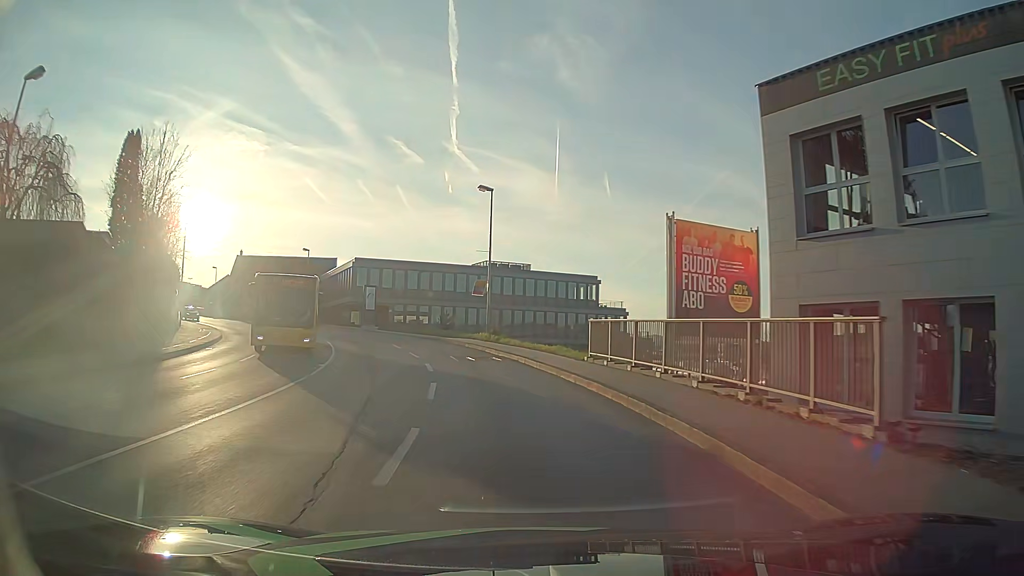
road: tertiary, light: Day
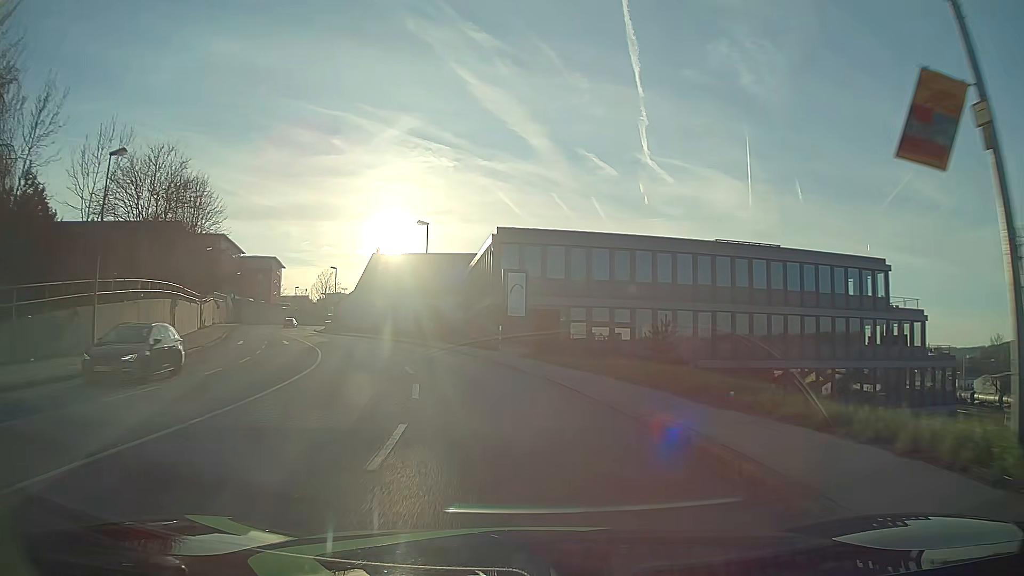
(-4.0, +29.7) m; -17°
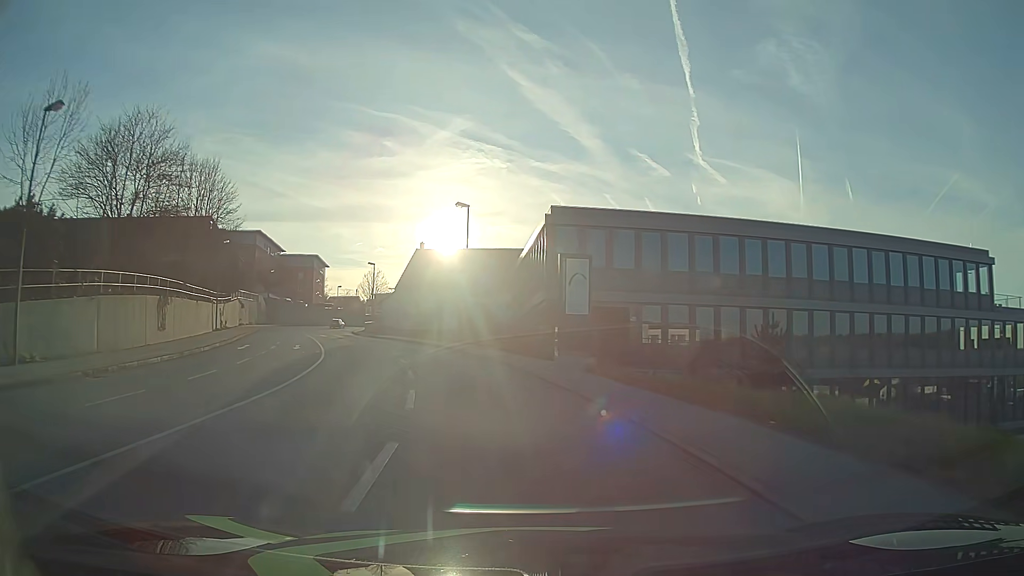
(-0.3, +7.5) m; -5°
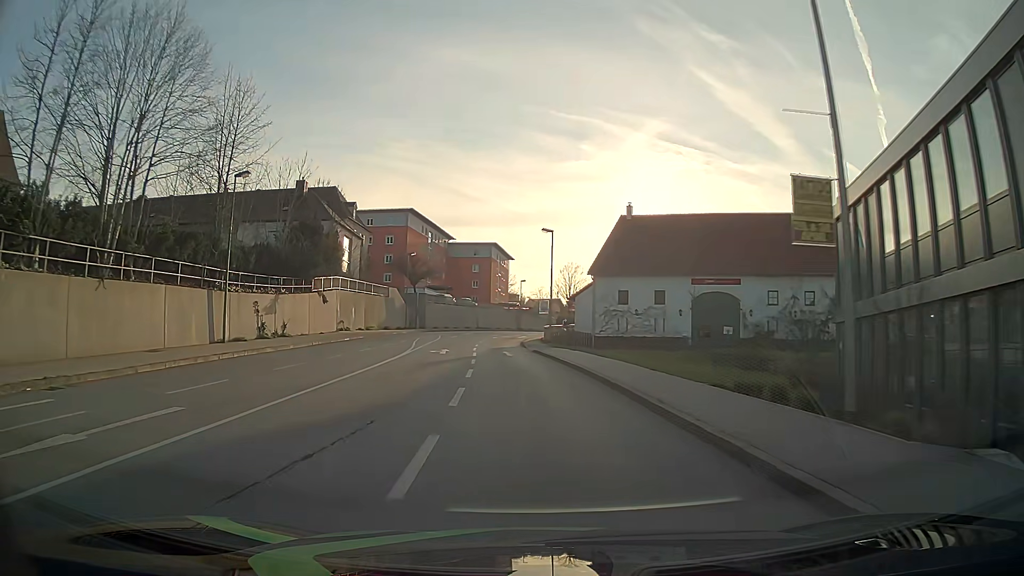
(-4.9, +29.6) m; -17°
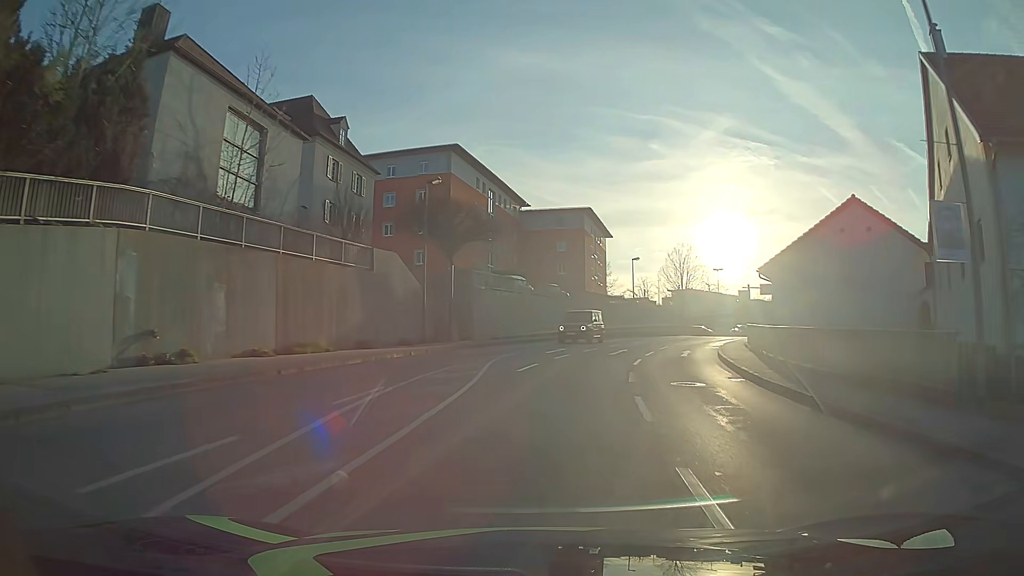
(-4.3, +37.8) m; -7°
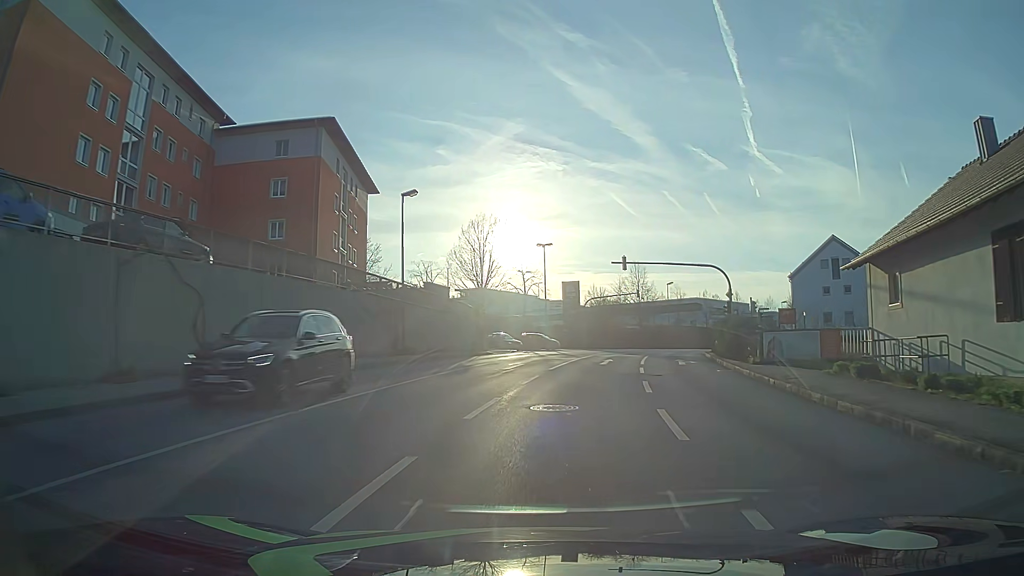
(+5.5, +37.4) m; +18°
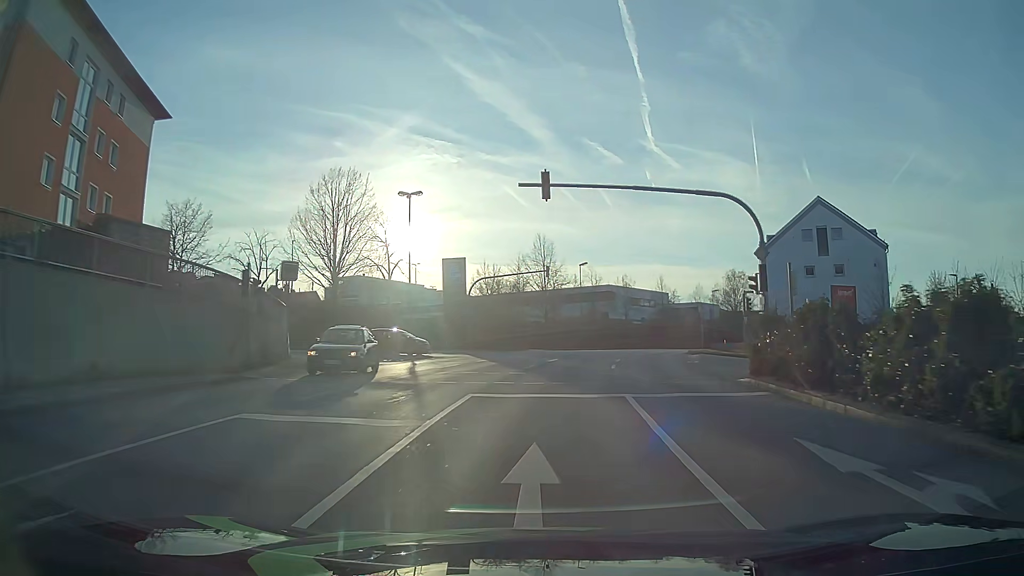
(+2.1, +22.8) m; +9°
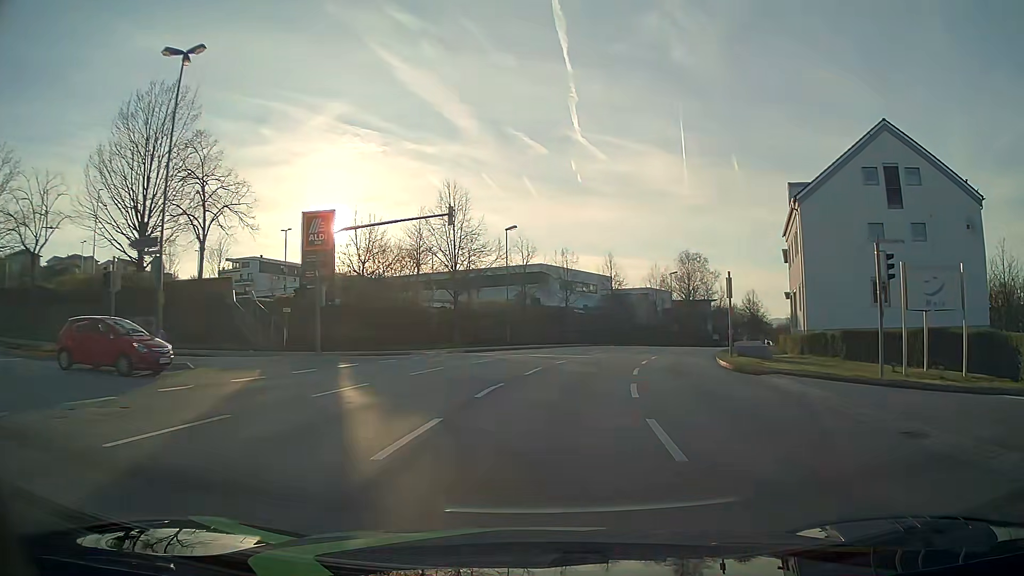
(+1.3, +23.1) m; +7°
(0, +10) (+1, +20) (+4, +30) (+6, +39) (+9, +49) (+13, +58) (+17, +67) (+22, +76) (+26, +85) (+31, +94) m
